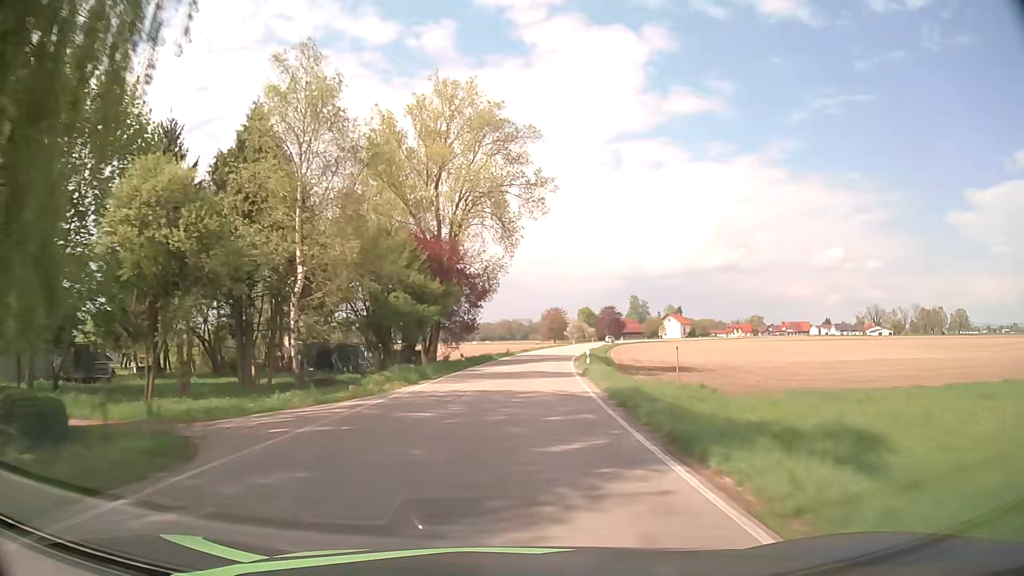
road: secondary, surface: asphalt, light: Day
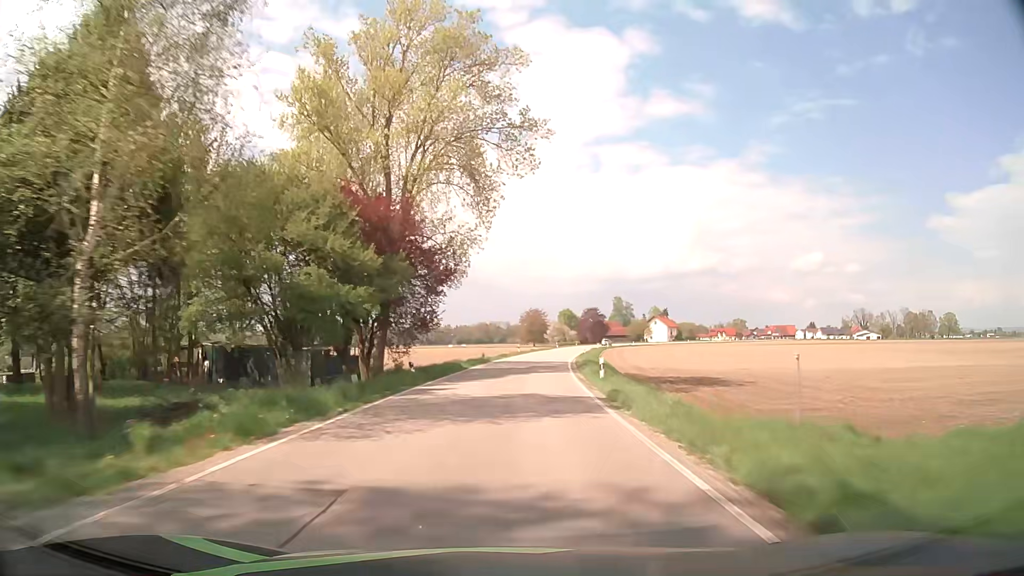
(+0.2, +12.6) m; +2°
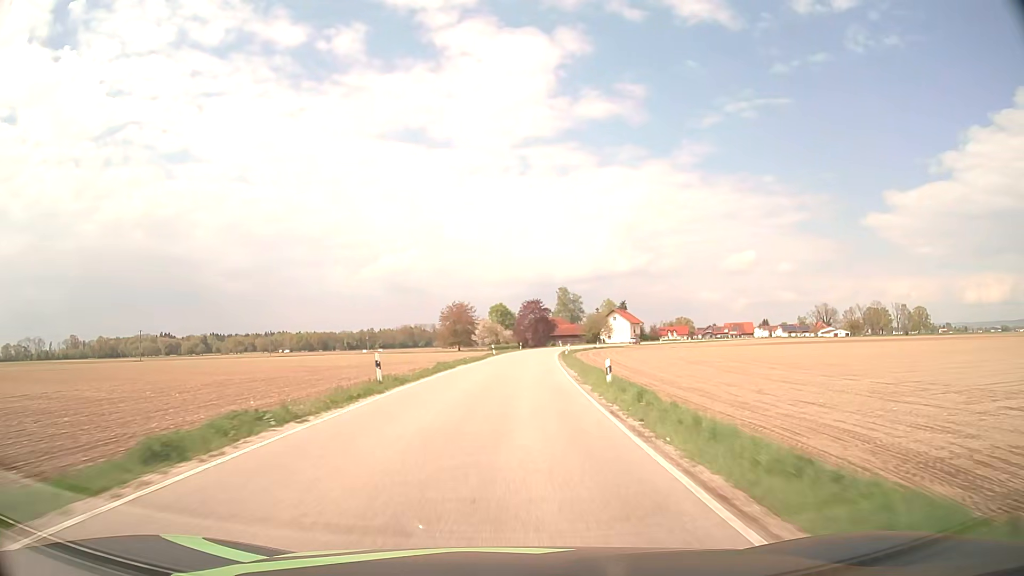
(+3.0, +50.0) m; +6°
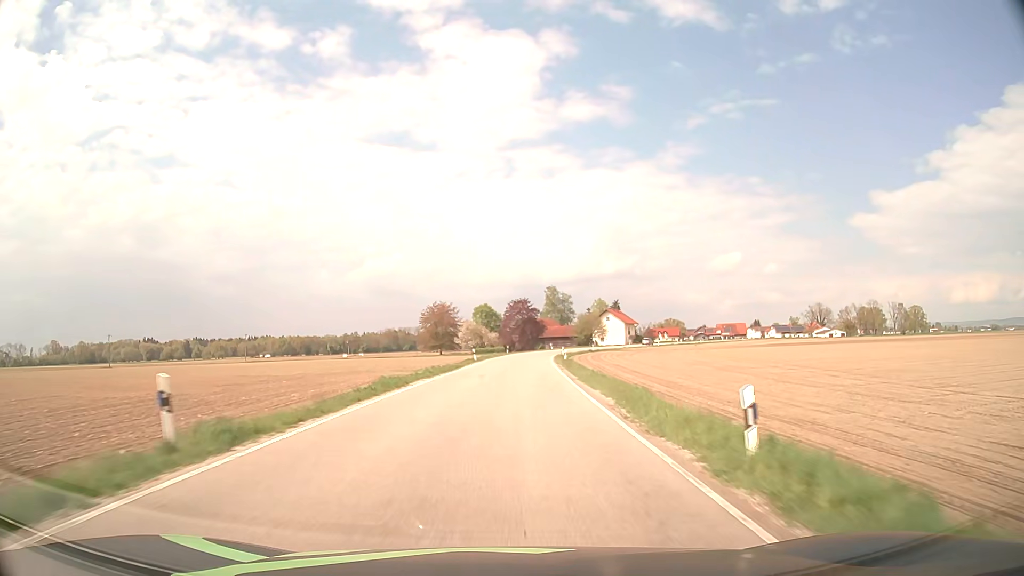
(+0.1, +12.5) m; +1°
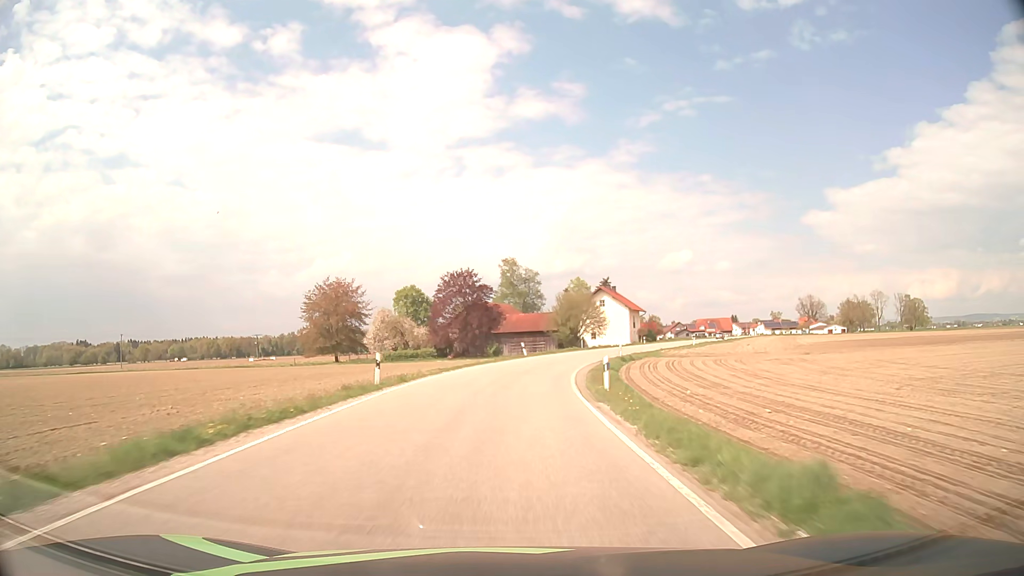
(+2.4, +62.4) m; +4°
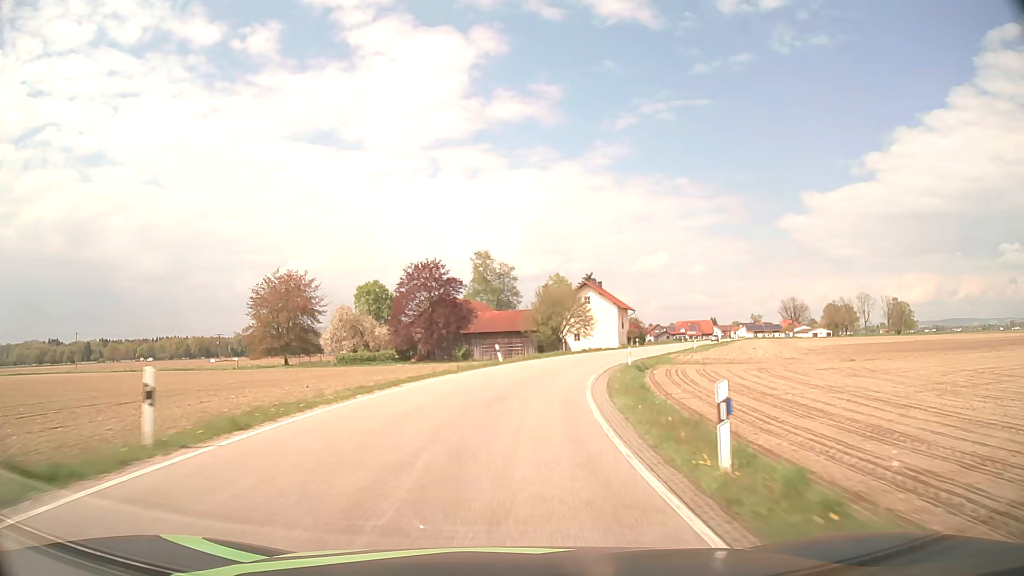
(+0.2, +12.5) m; +2°
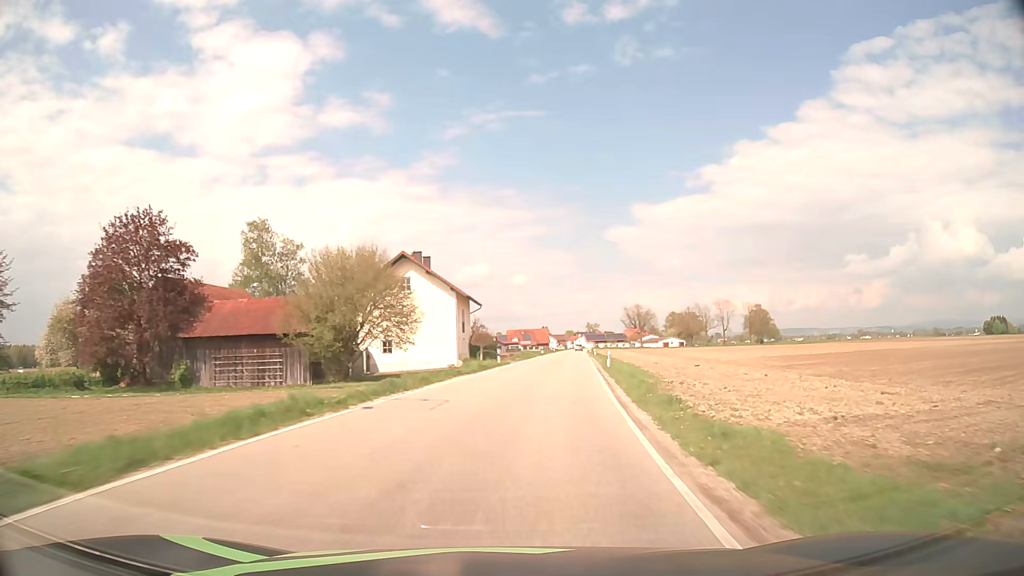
(+4.5, +36.9) m; +14°
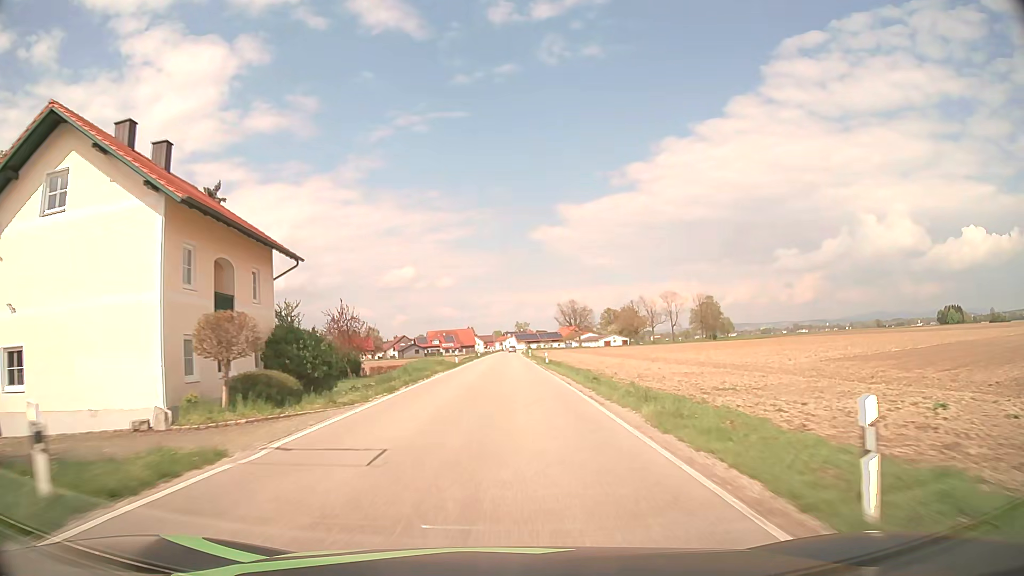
(+3.7, +37.0) m; +7°
(0, +10) (0, +20) (0, +30) (0, +40) (0, +50) (0, +60) (0, +70) (0, +80) (0, +90) (0, +100) m
